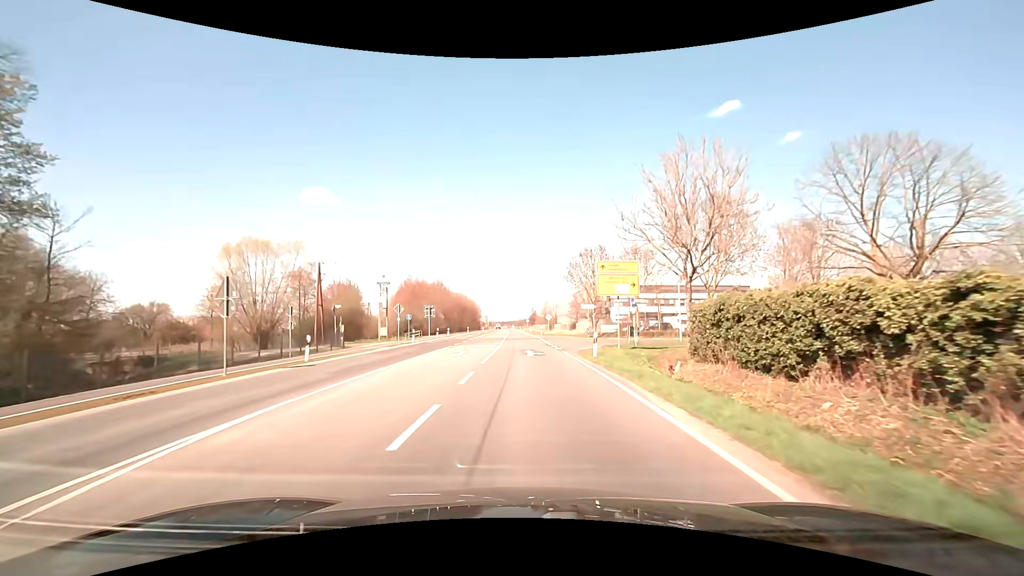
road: secondary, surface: asphalt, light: Day
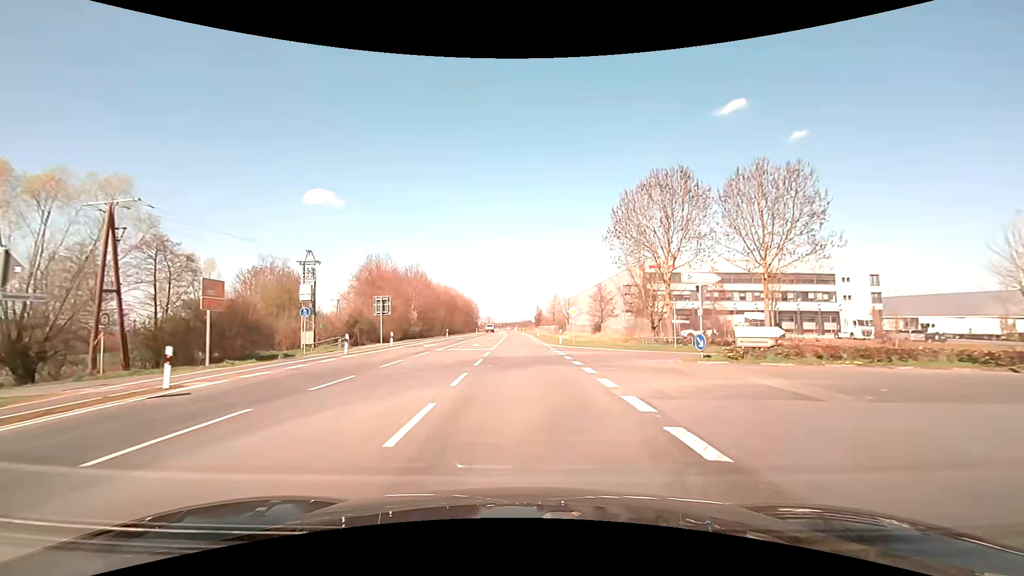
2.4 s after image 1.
(-0.1, +30.4) m; 0°
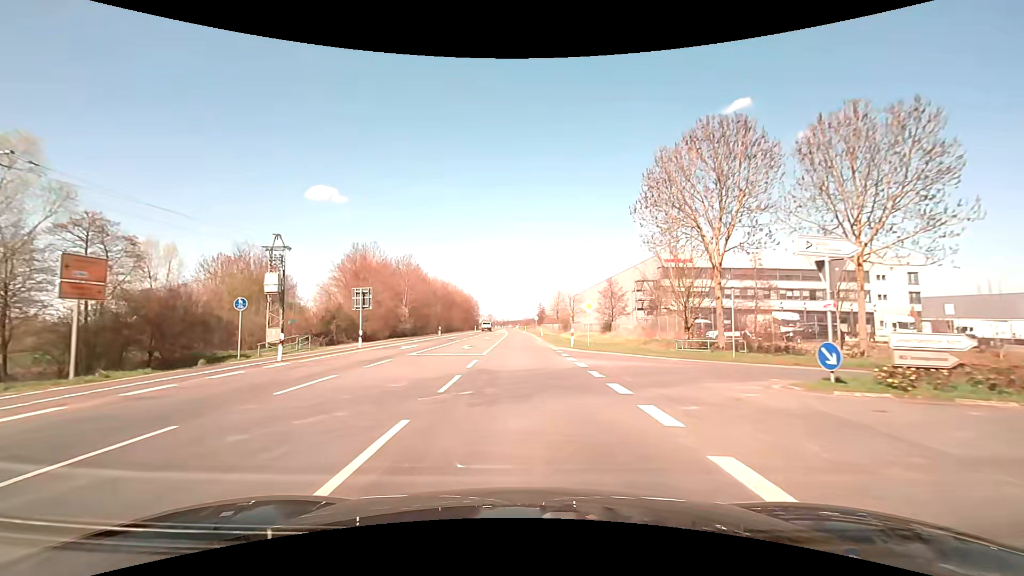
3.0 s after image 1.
(-0.1, +7.6) m; -1°
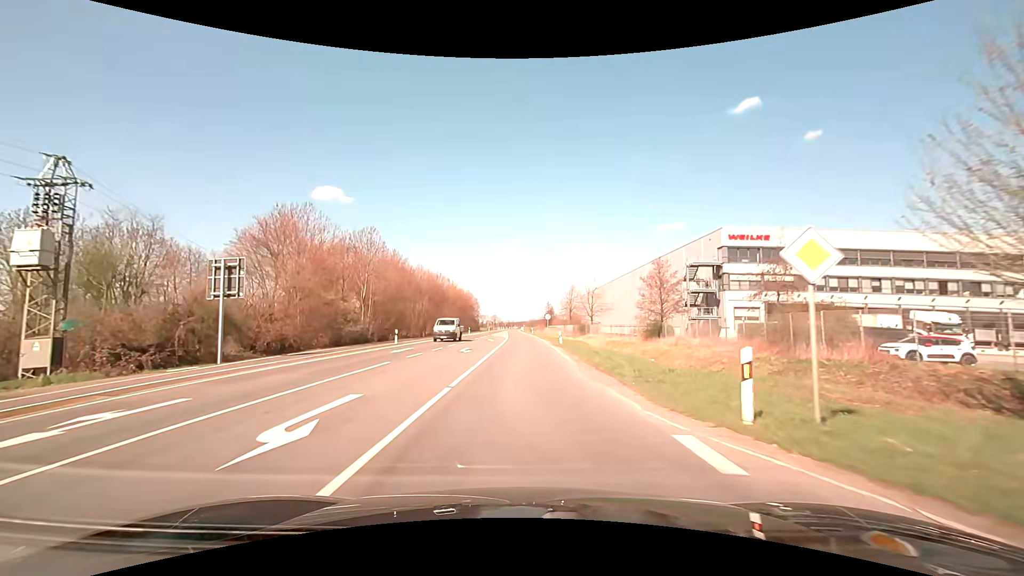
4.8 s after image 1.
(0.0, +22.8) m; 0°
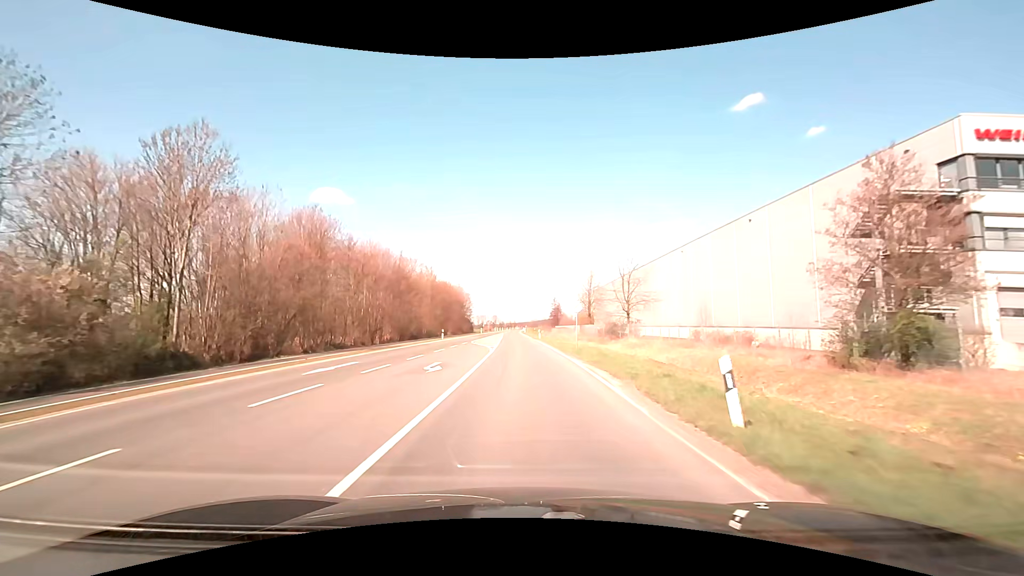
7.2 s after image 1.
(0.0, +30.5) m; 0°
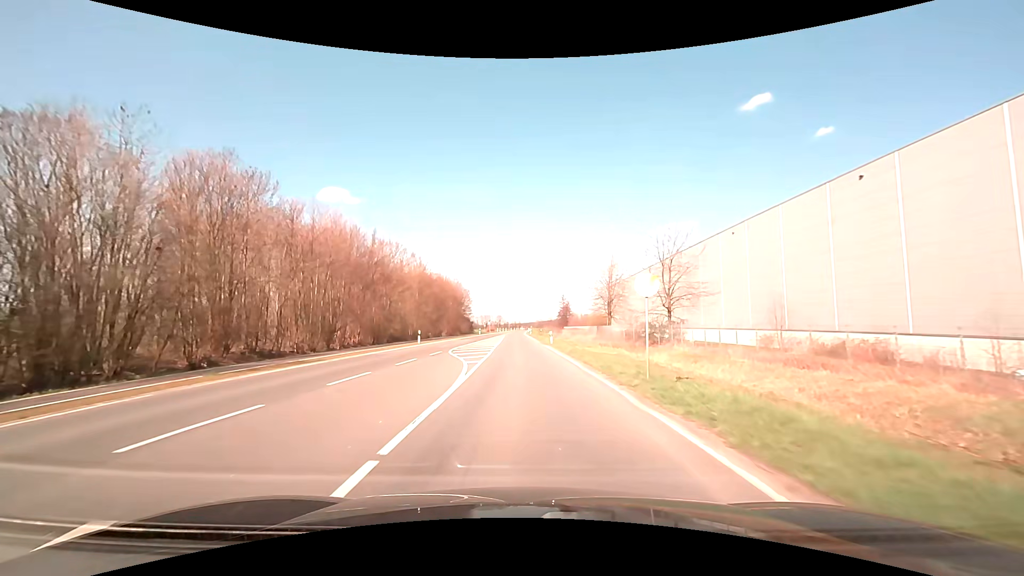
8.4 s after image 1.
(0.0, +15.2) m; -1°
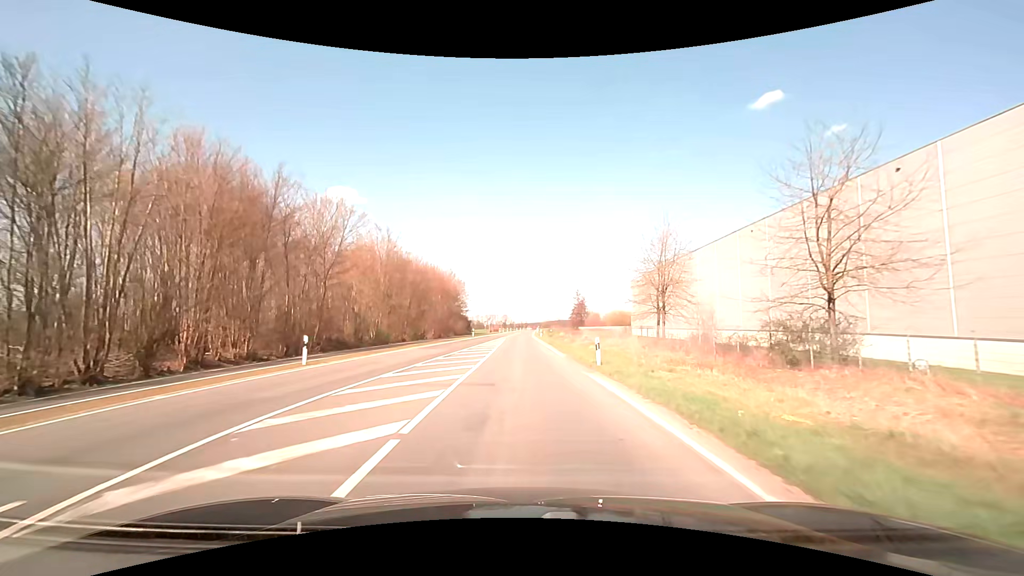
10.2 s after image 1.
(-0.1, +23.0) m; -1°
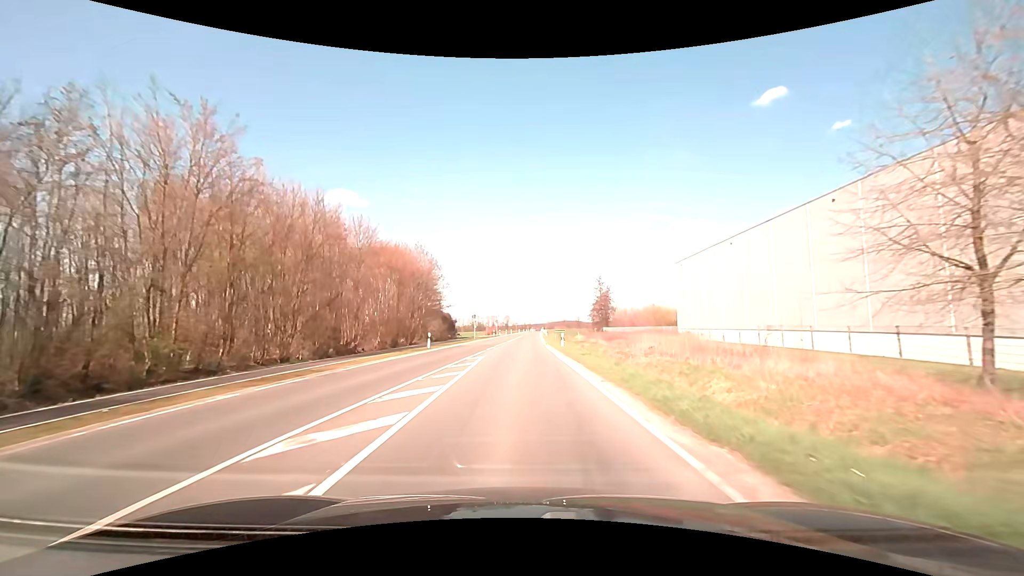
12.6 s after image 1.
(0.0, +34.1) m; 0°
(0, +10) (0, +20) (0, +30) (0, +40) (0, +50) (0, +60) (+1, +70) (+1, +80) (+1, +90) (+1, +100) m
